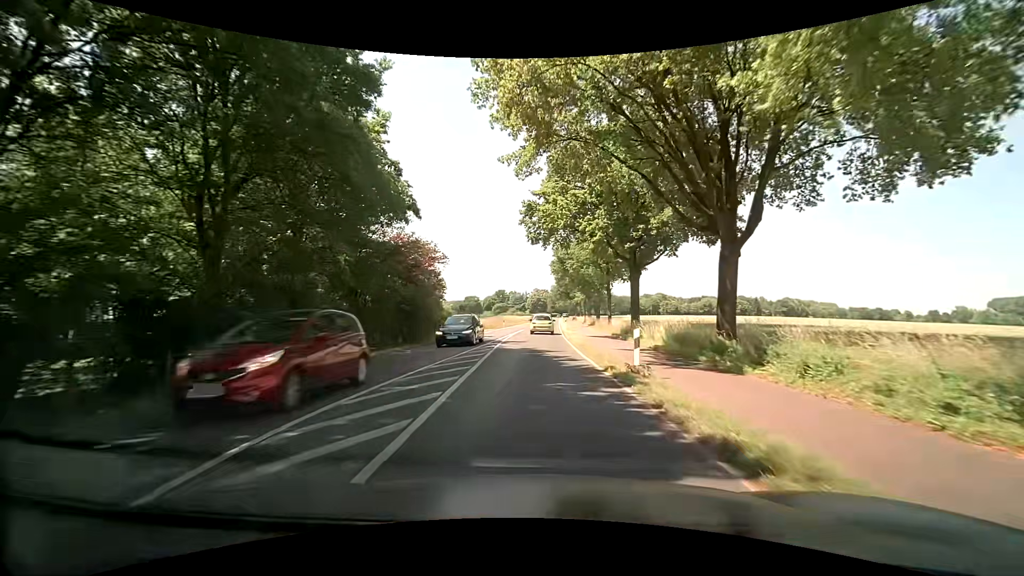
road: secondary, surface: asphalt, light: Day
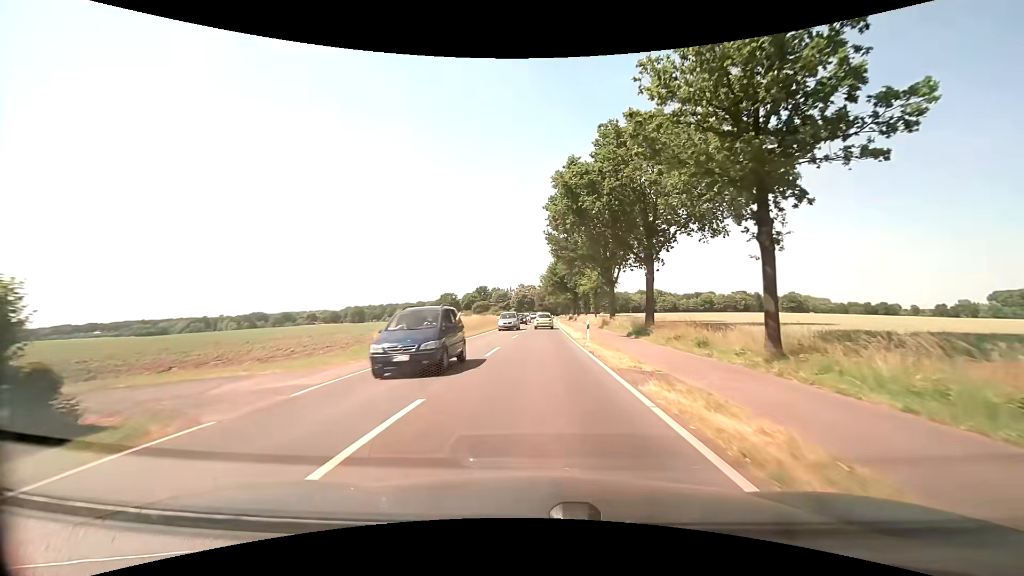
(+0.2, +38.6) m; +1°
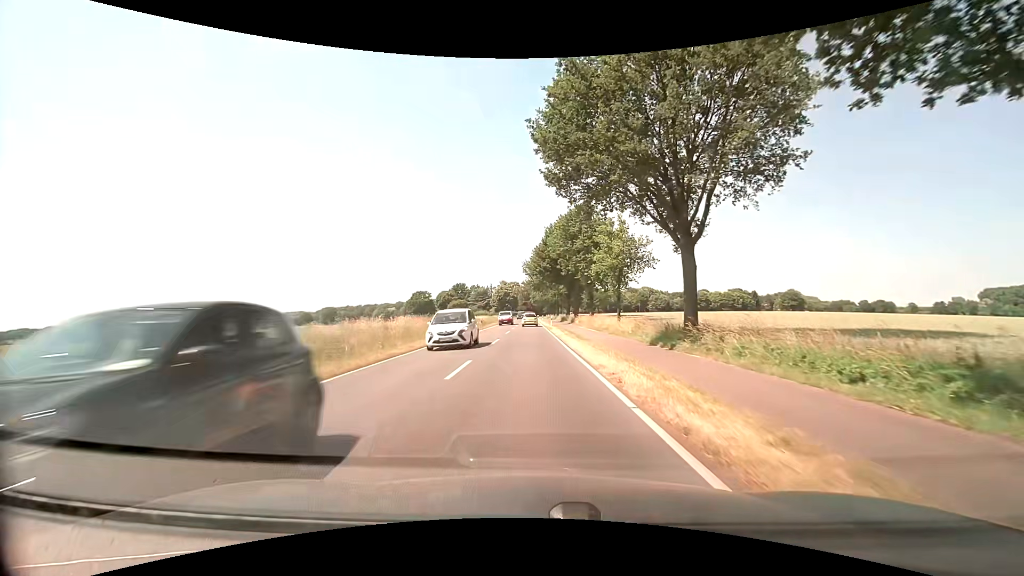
(+0.8, +30.2) m; +2°
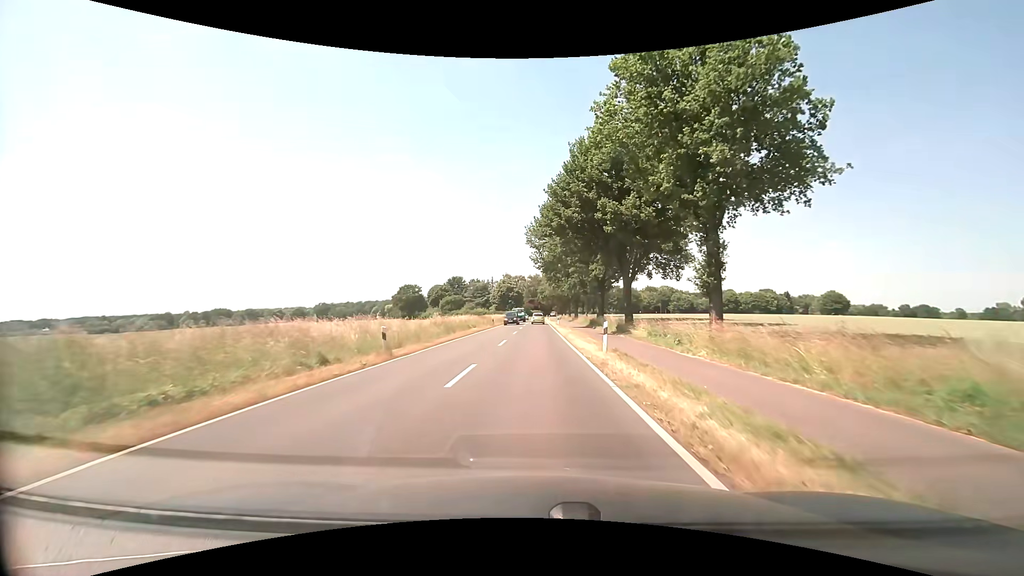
(-0.3, +37.8) m; -1°
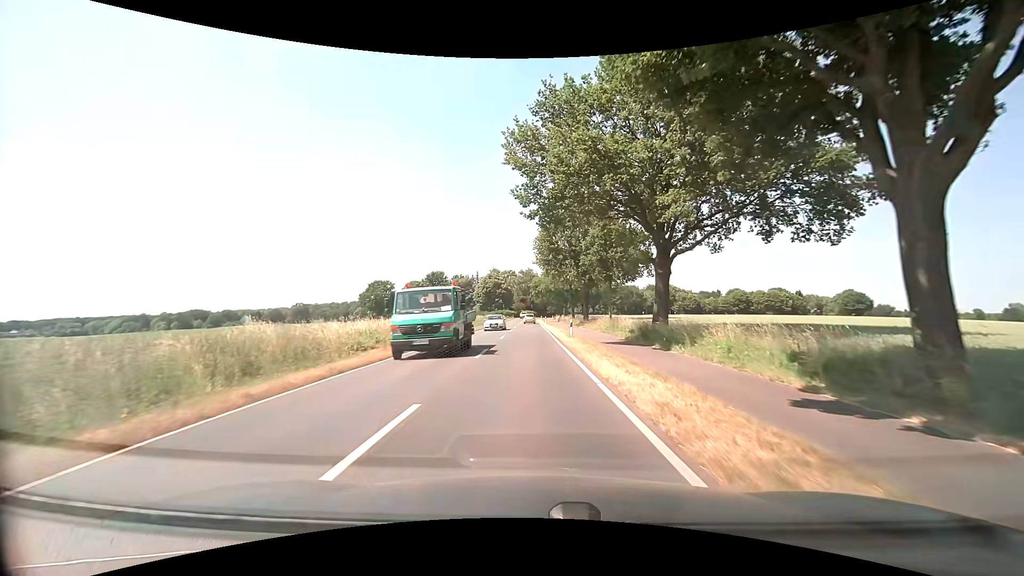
(+0.3, +30.3) m; +1°
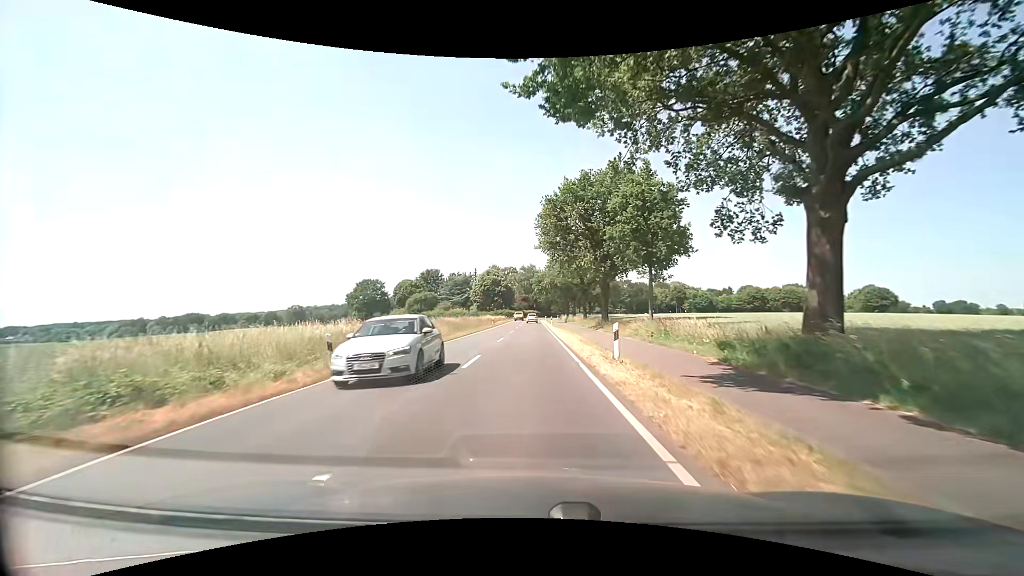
(-0.1, +15.2) m; -1°
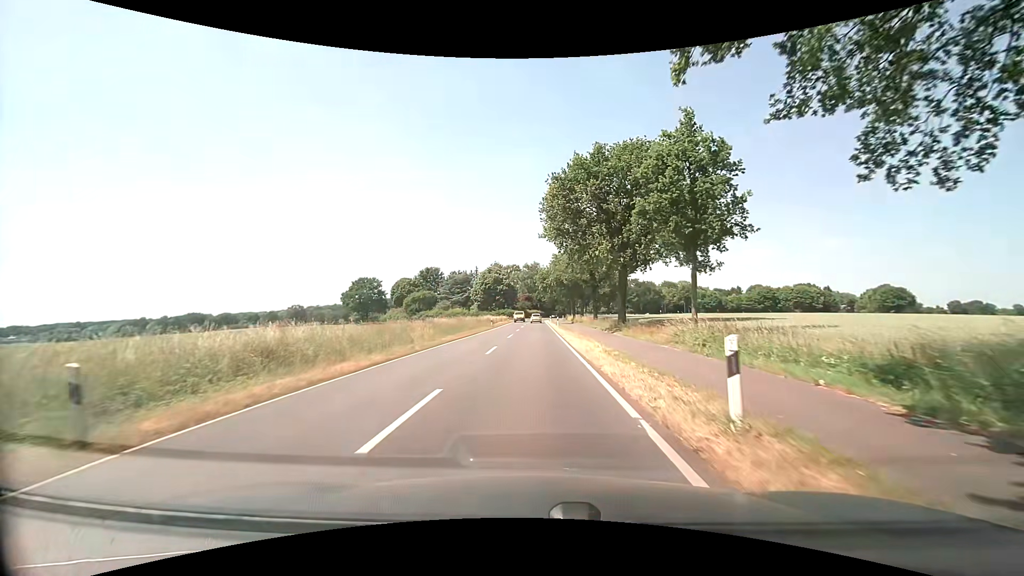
(0.0, +7.6) m; -1°
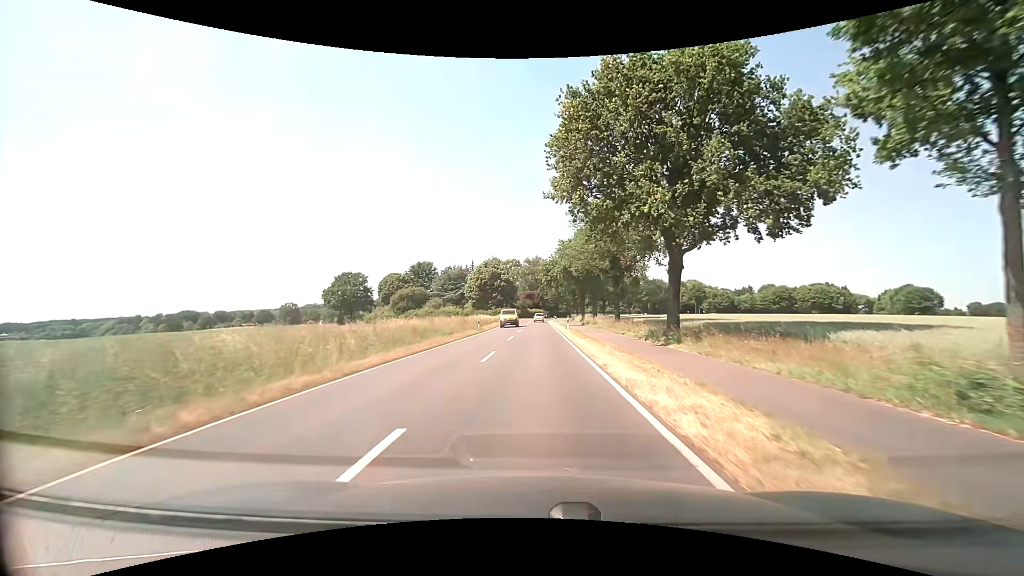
(0.0, +15.2) m; 0°
(0, +10) (0, +20) (0, +30) (0, +40) (+1, +50) (+1, +60) (+1, +70) (+1, +80) (+1, +90) (+2, +100) m
